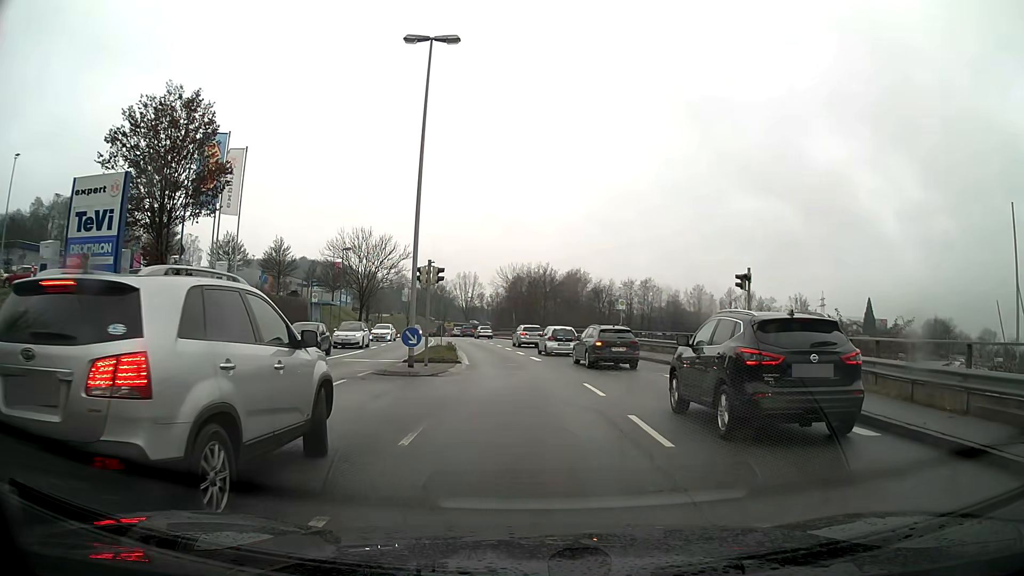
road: tertiary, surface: asphalt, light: Day
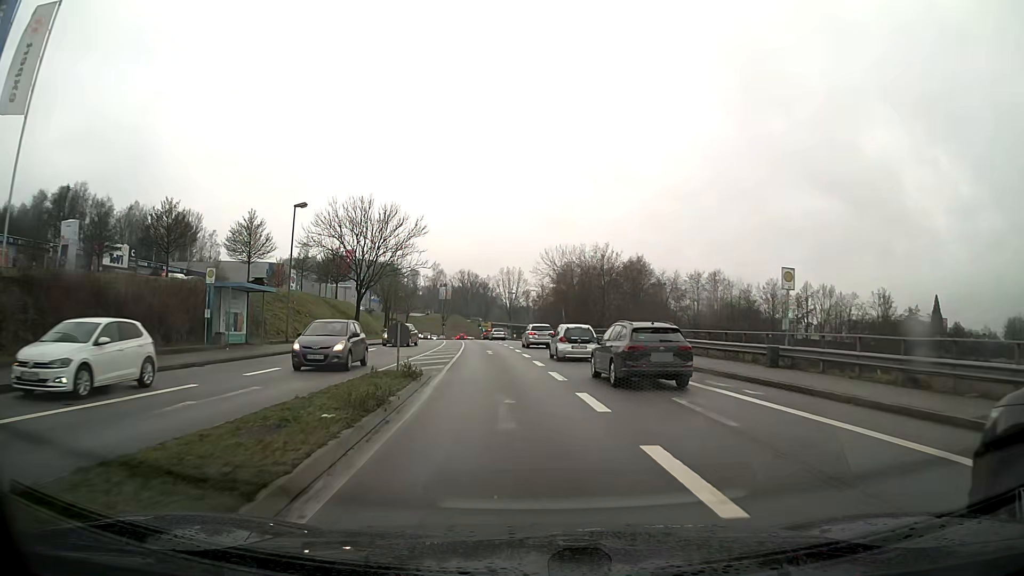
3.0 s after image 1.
(-0.8, +23.7) m; -4°
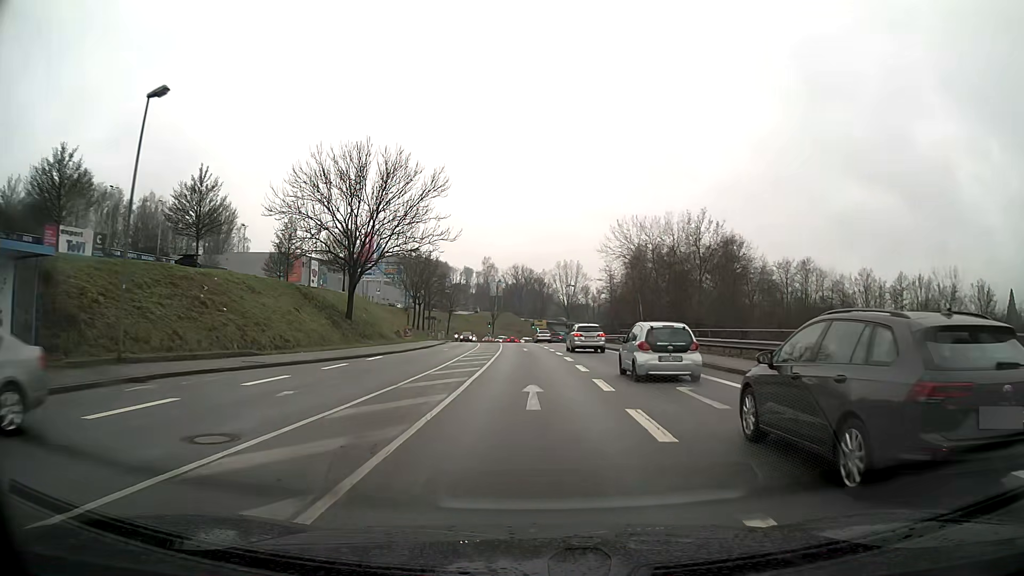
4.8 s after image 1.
(-0.9, +21.3) m; -4°
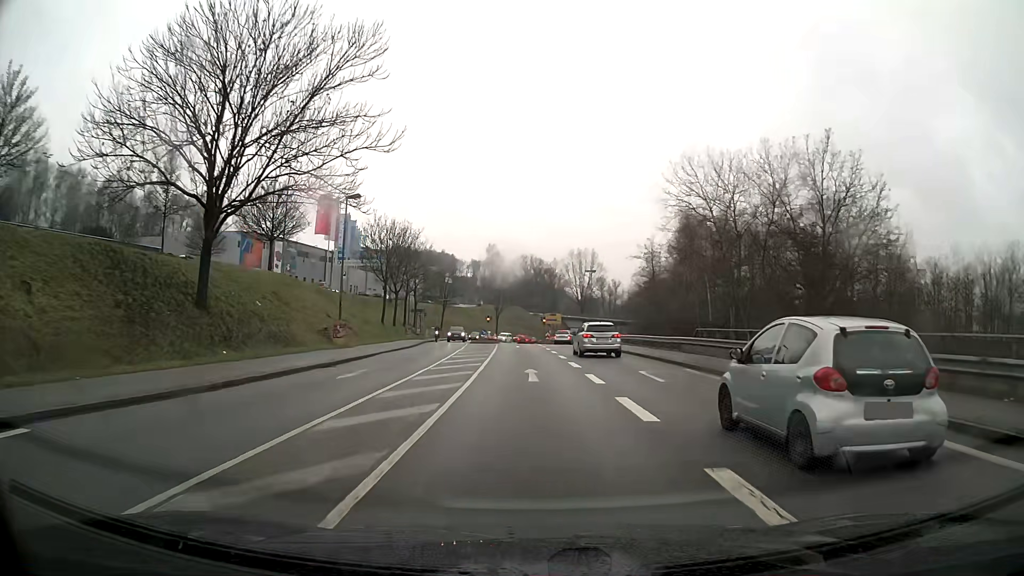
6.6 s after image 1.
(-0.1, +22.7) m; -1°
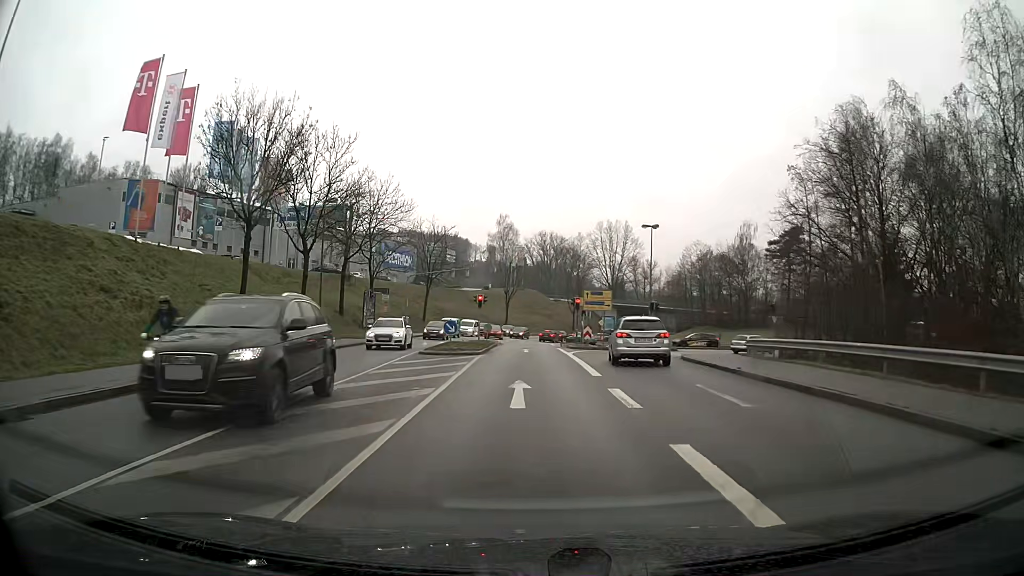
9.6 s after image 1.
(-0.4, +34.8) m; -1°
